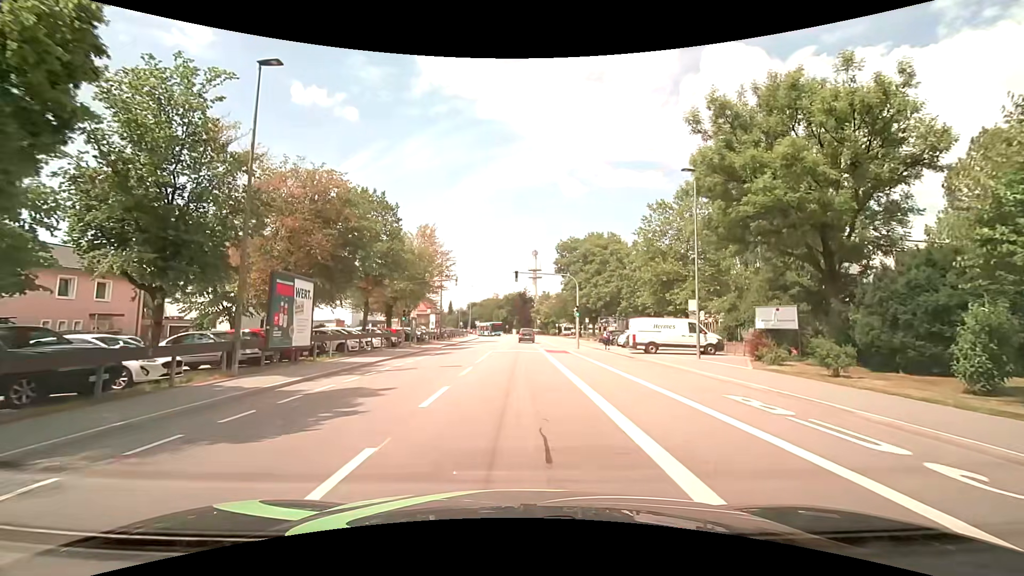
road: tertiary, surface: asphalt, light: Day
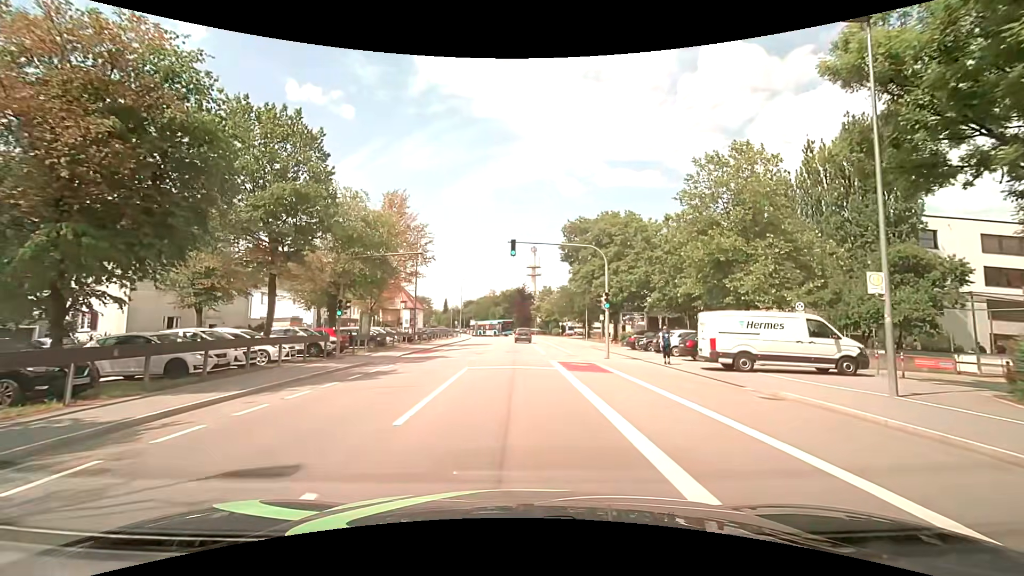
(-0.1, +13.5) m; 0°
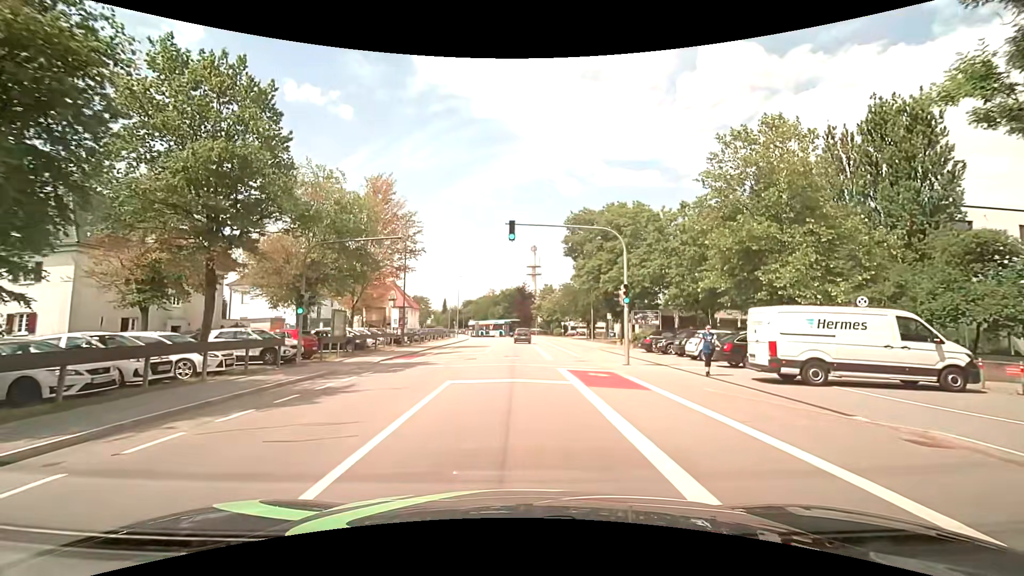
(0.0, +4.5) m; 0°
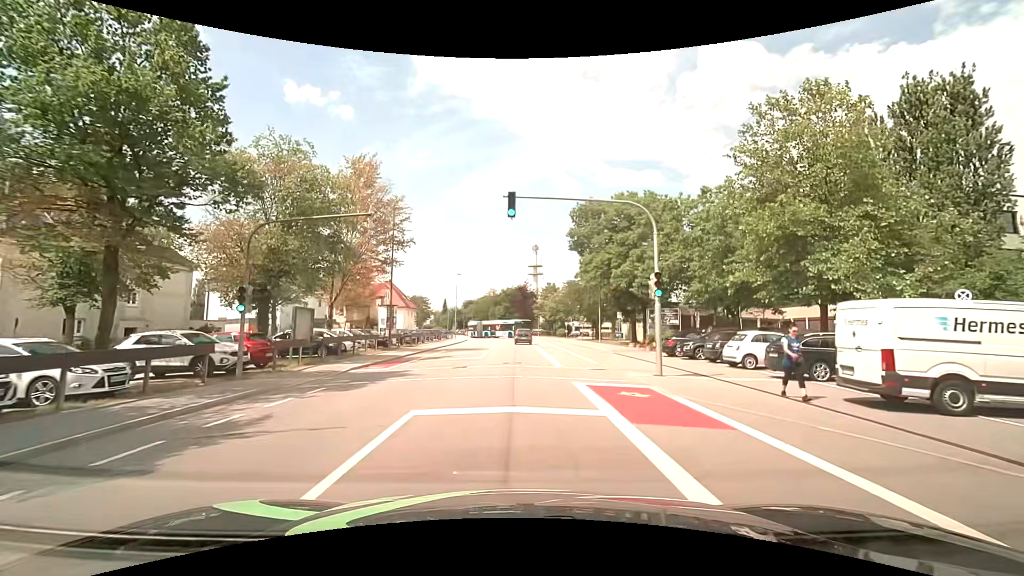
(0.0, +4.5) m; 0°
